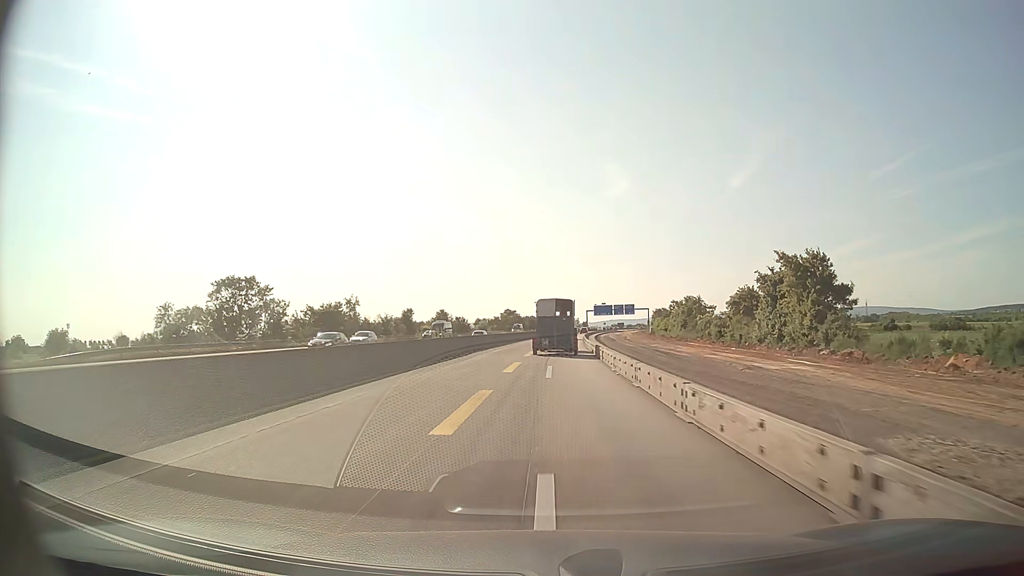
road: motorway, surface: asphalt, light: Day
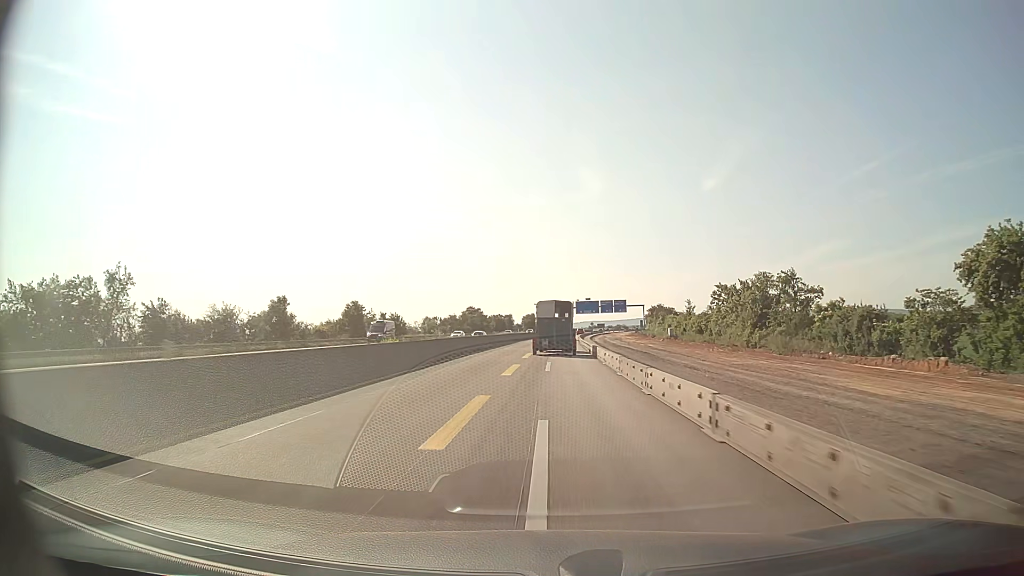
(+1.1, +49.9) m; +2°
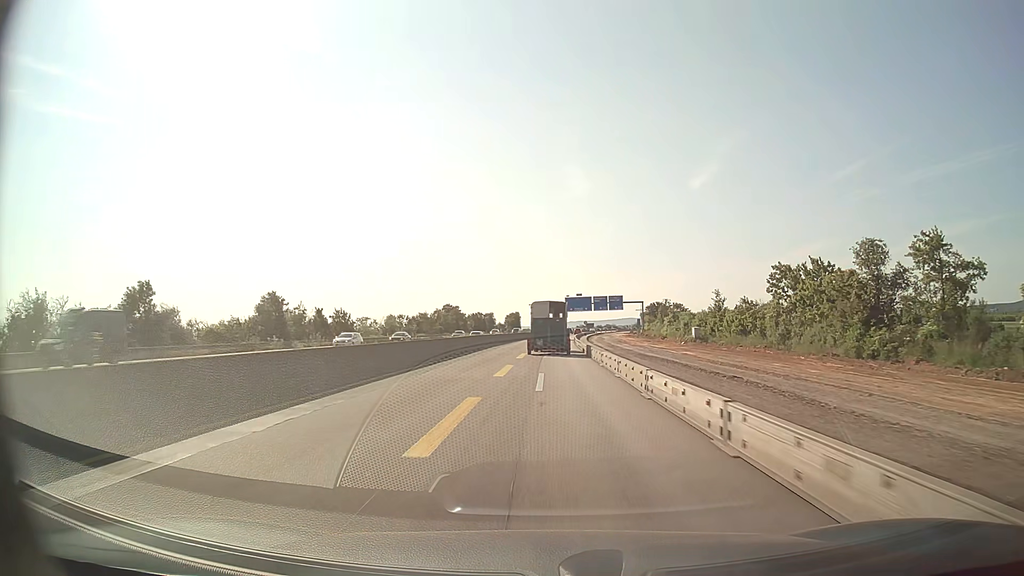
(+0.3, +25.0) m; +1°
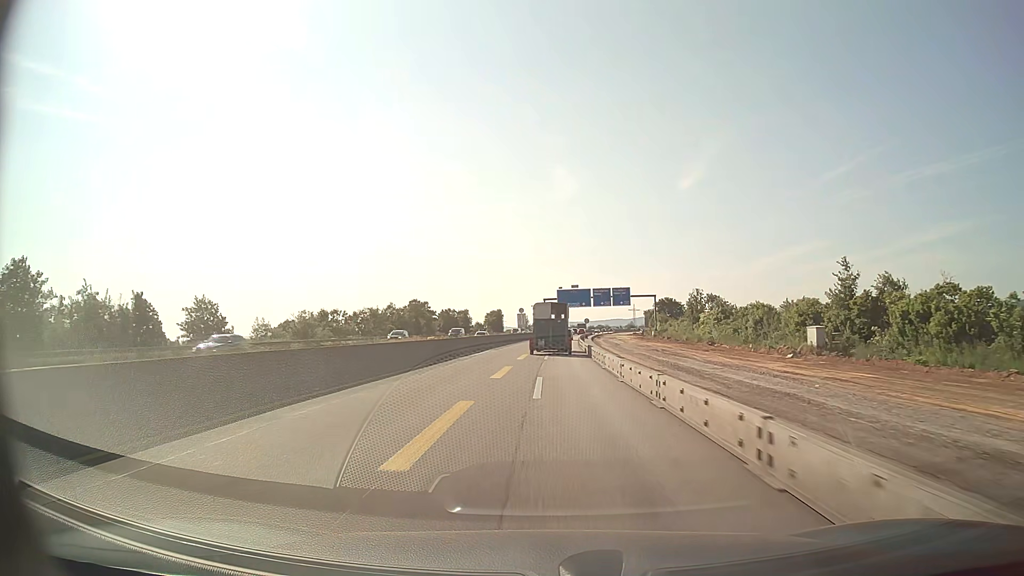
(+0.3, +37.5) m; +1°
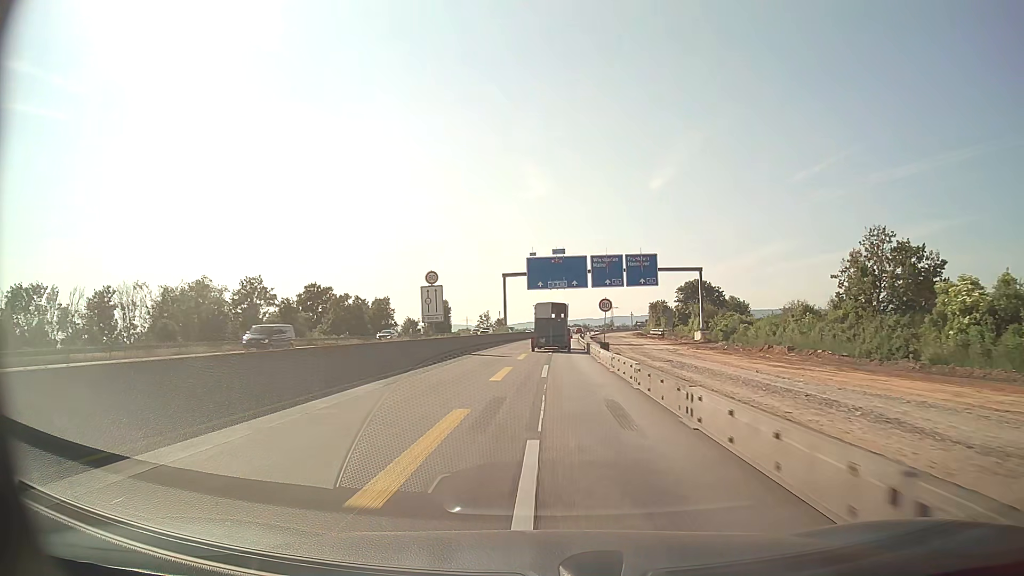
(+1.2, +62.5) m; +2°
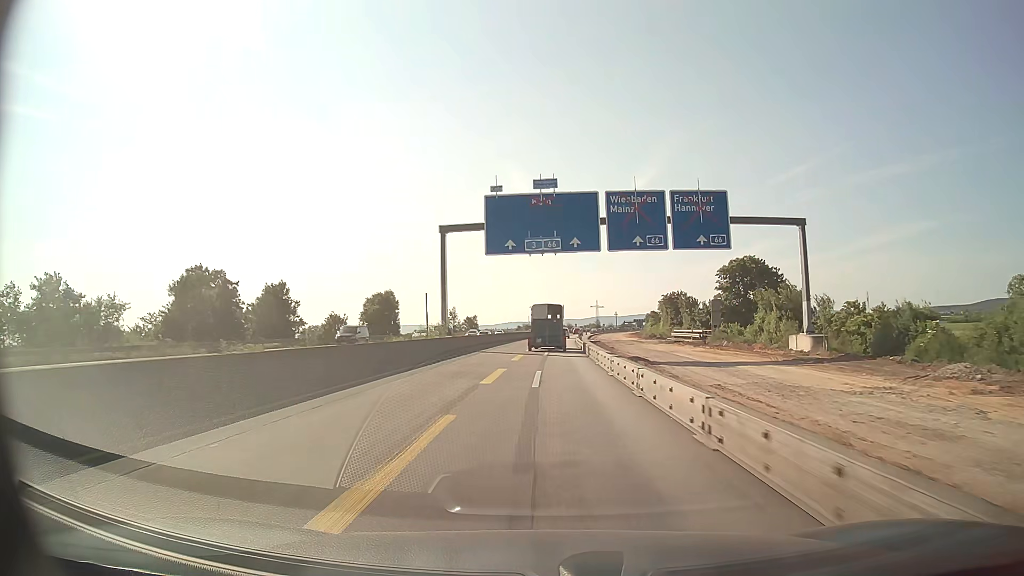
(+0.5, +37.5) m; +2°
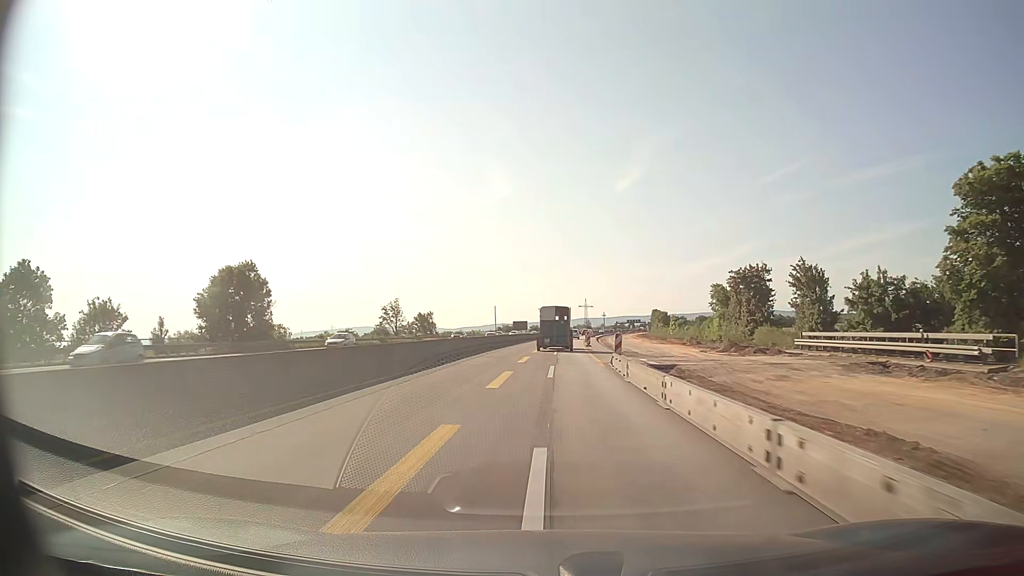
(+0.6, +50.0) m; +1°
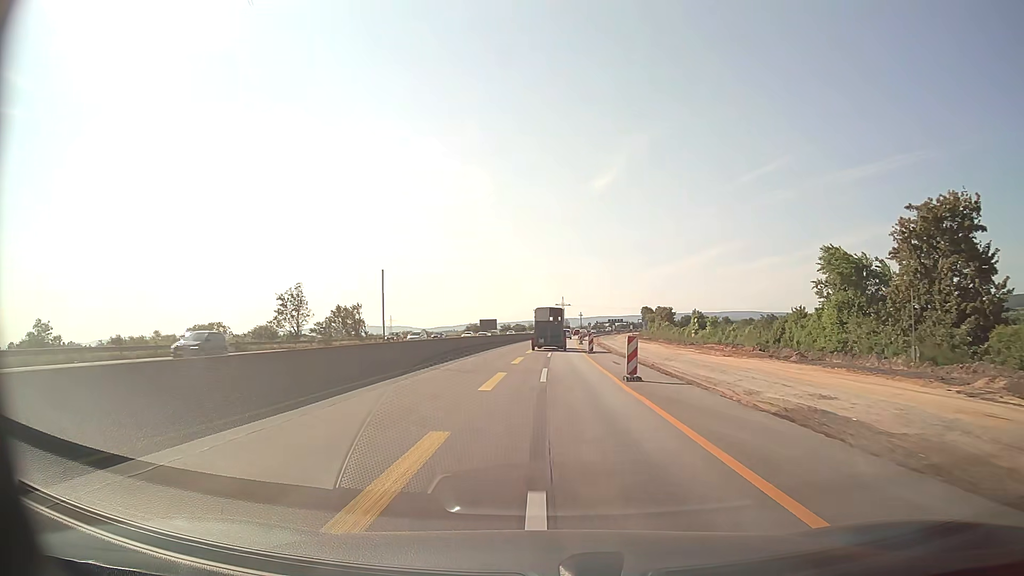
(+0.7, +37.4) m; +2°
(0, +10) (0, +20) (0, +30) (+1, +40) (+1, +50) (+1, +60) (+2, +70) (+2, +80) (+3, +90) (+3, +100) m
